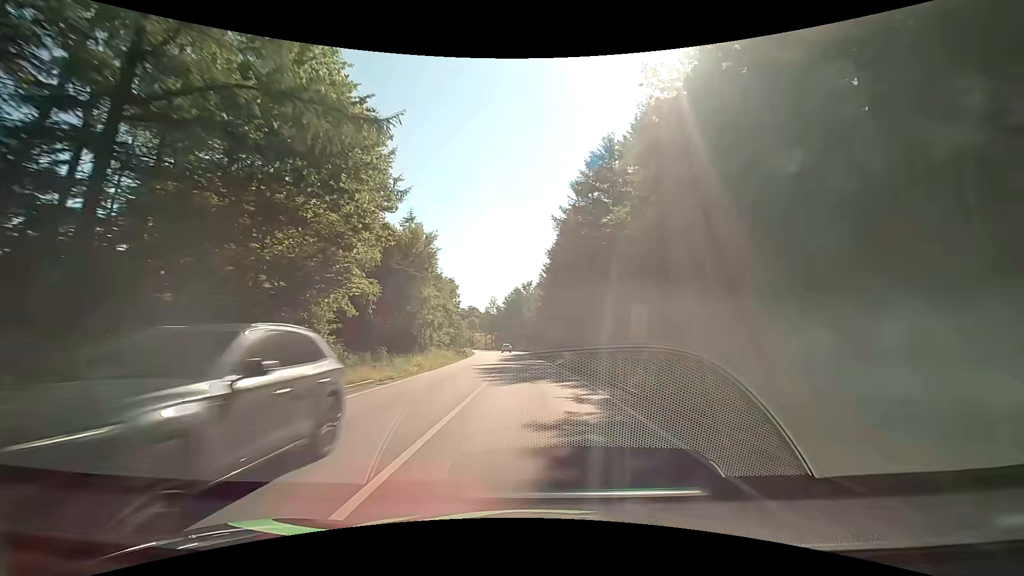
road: primary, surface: asphalt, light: Day
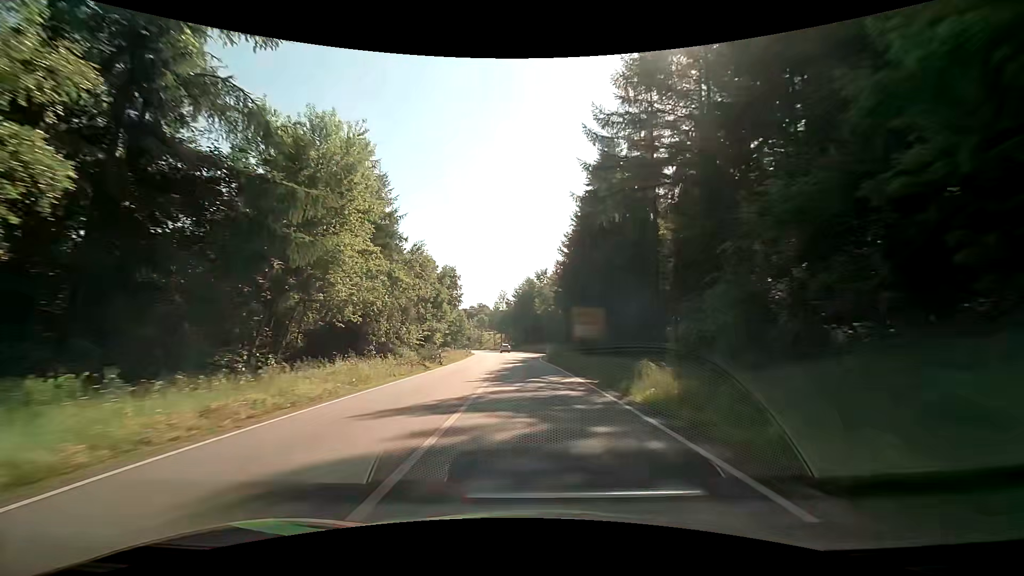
(-0.5, +24.4) m; -1°
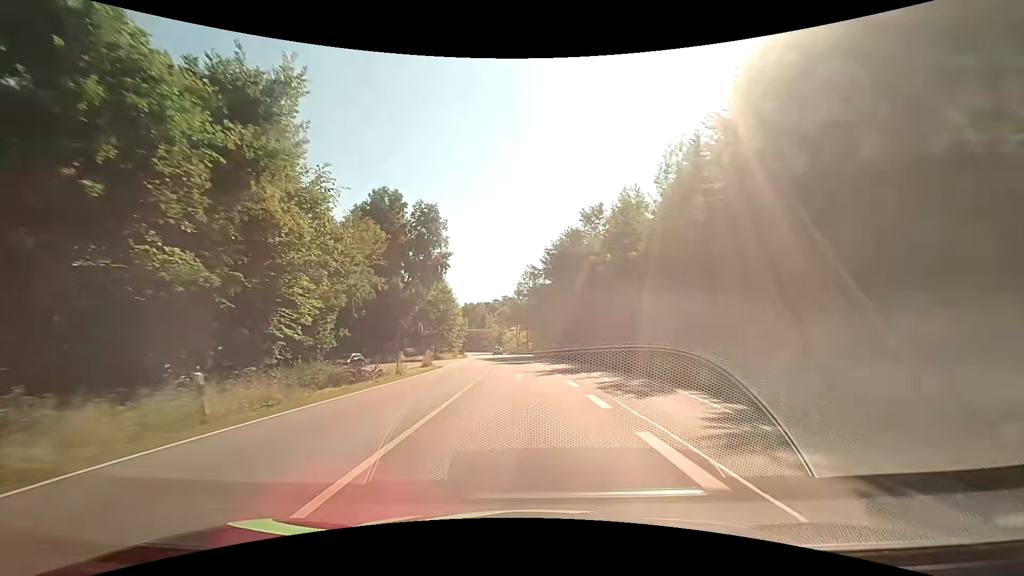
(-2.2, +61.7) m; -4°
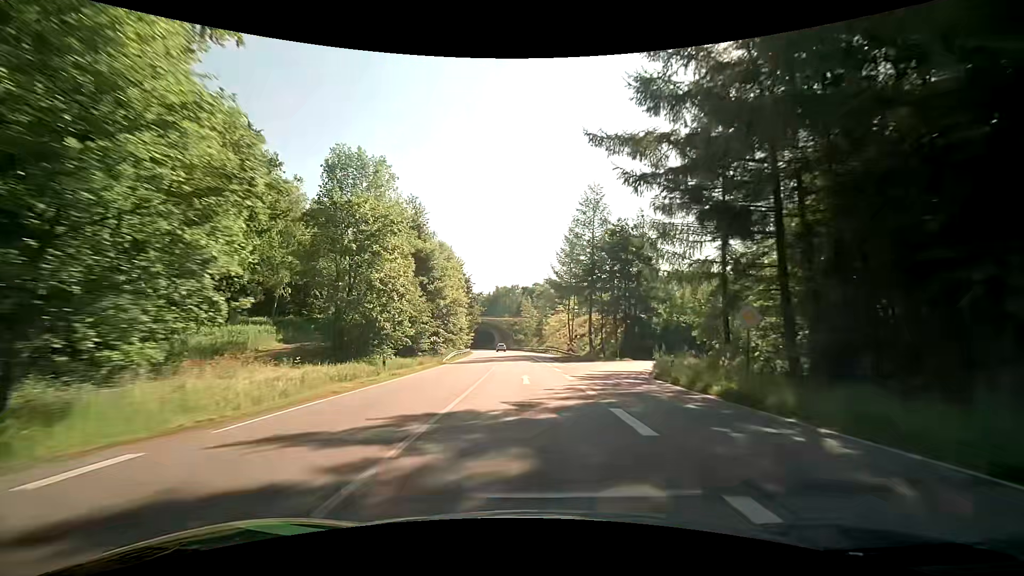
(-3.1, +63.2) m; -5°
(0, +10) (0, +20) (-1, +30) (-1, +40) (-2, +50) (-2, +60) (-3, +70) (-4, +80) (-5, +90) (-6, +100) m
